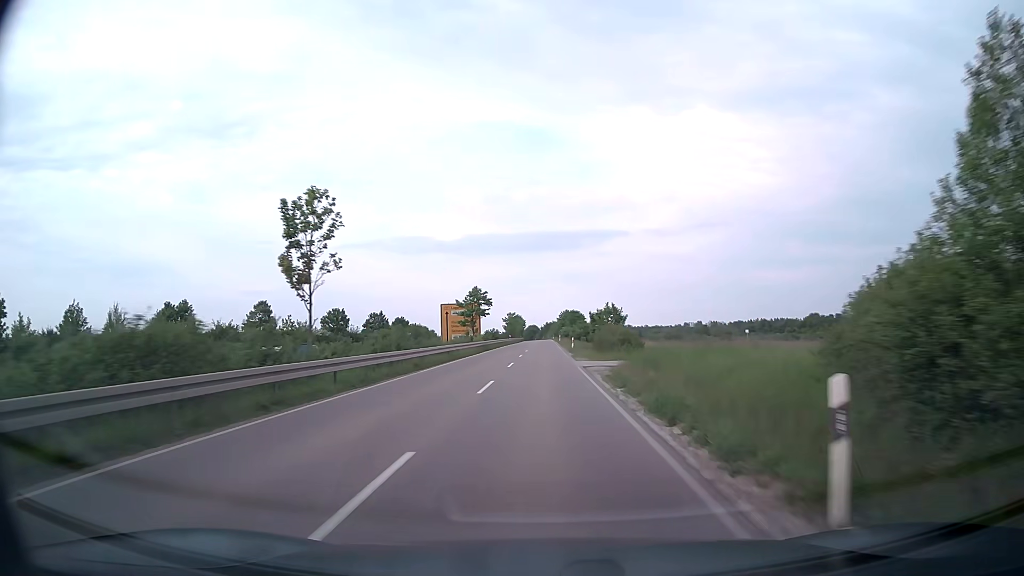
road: secondary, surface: asphalt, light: Day
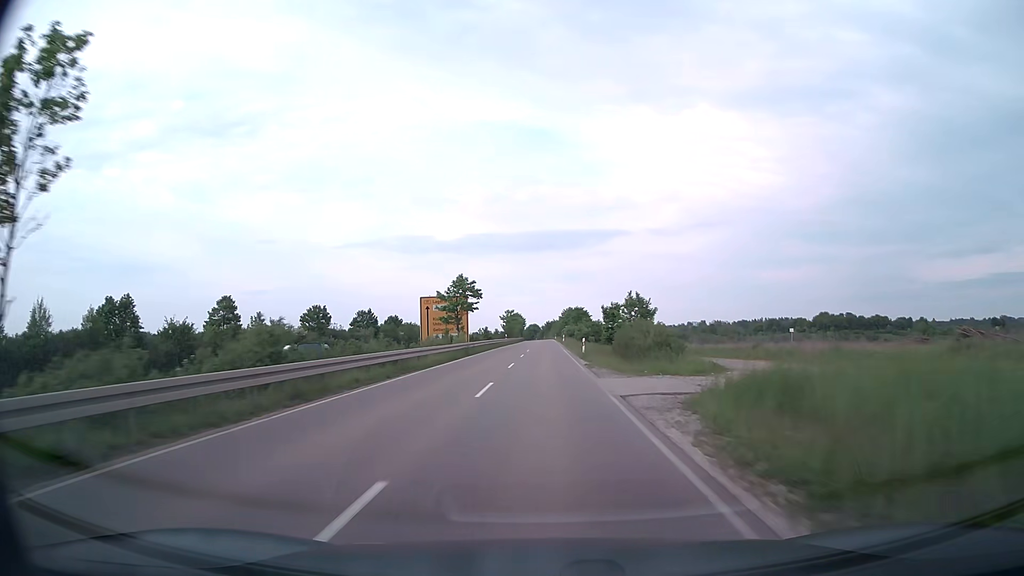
(0.0, +13.2) m; 0°
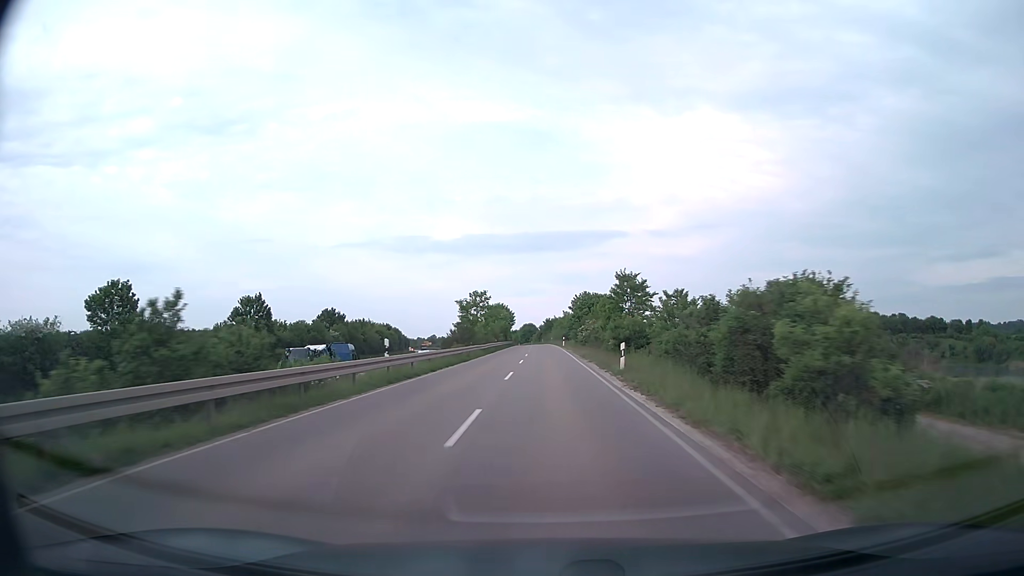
(0.0, +66.4) m; 0°
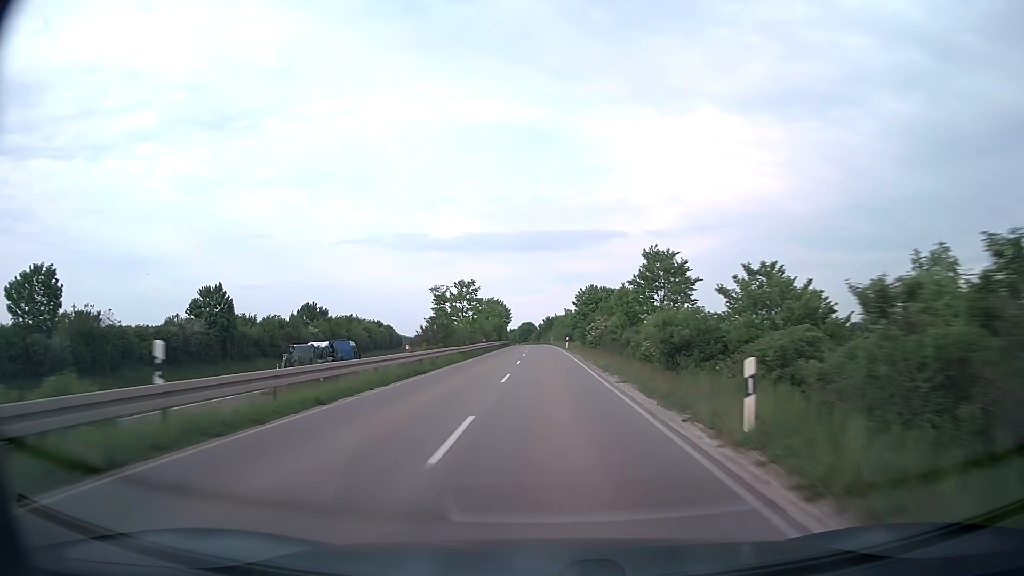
(0.0, +13.3) m; 0°
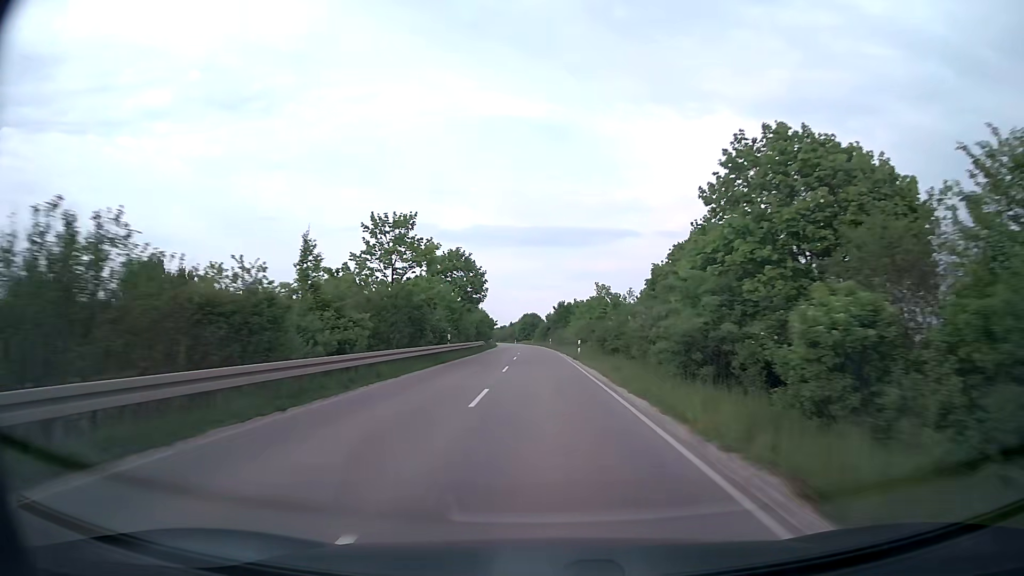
(-0.2, +66.5) m; 0°
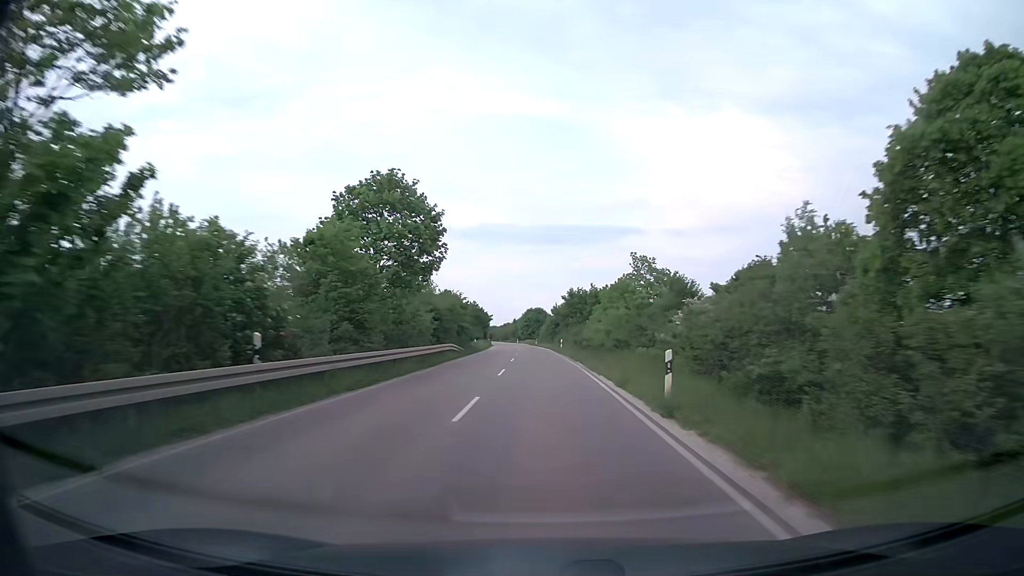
(-0.2, +26.5) m; -1°
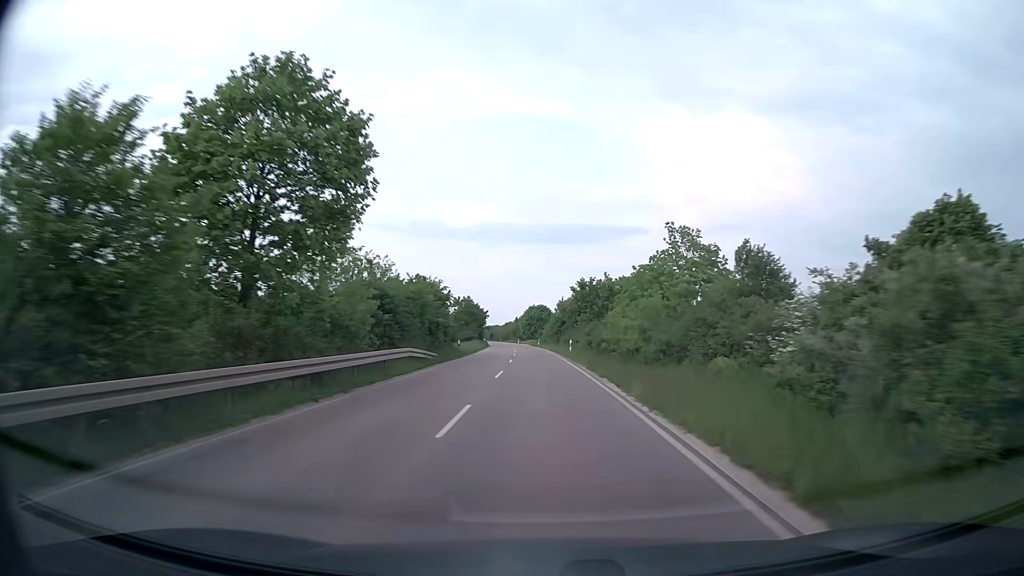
(0.0, +13.2) m; 0°
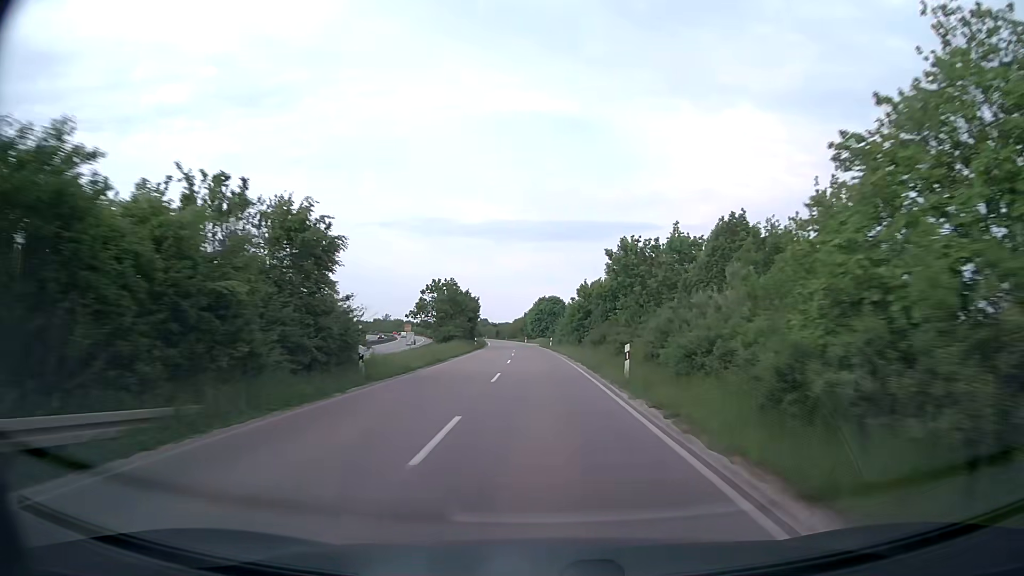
(-0.2, +26.3) m; -1°
